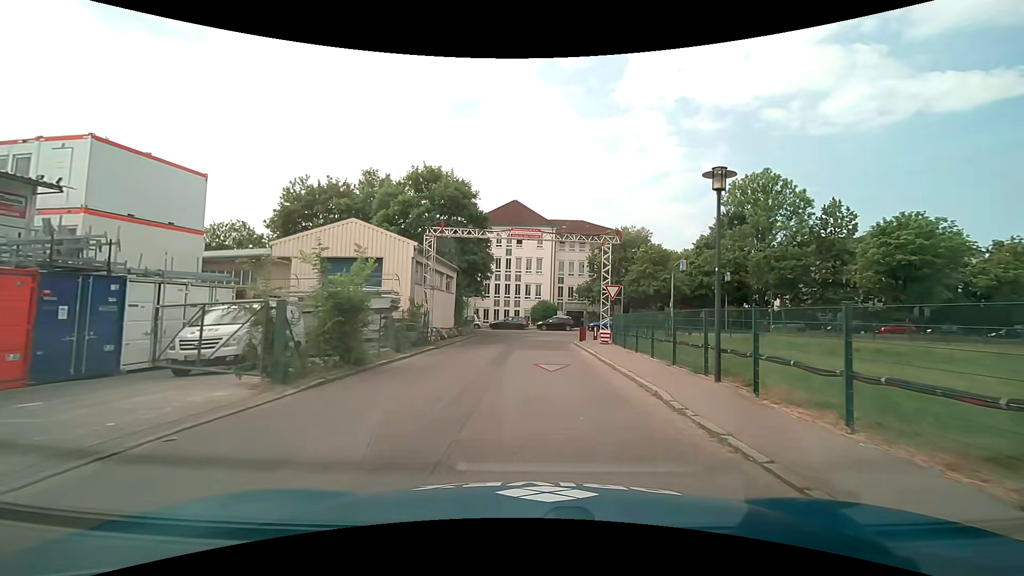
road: residential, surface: asphalt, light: Day
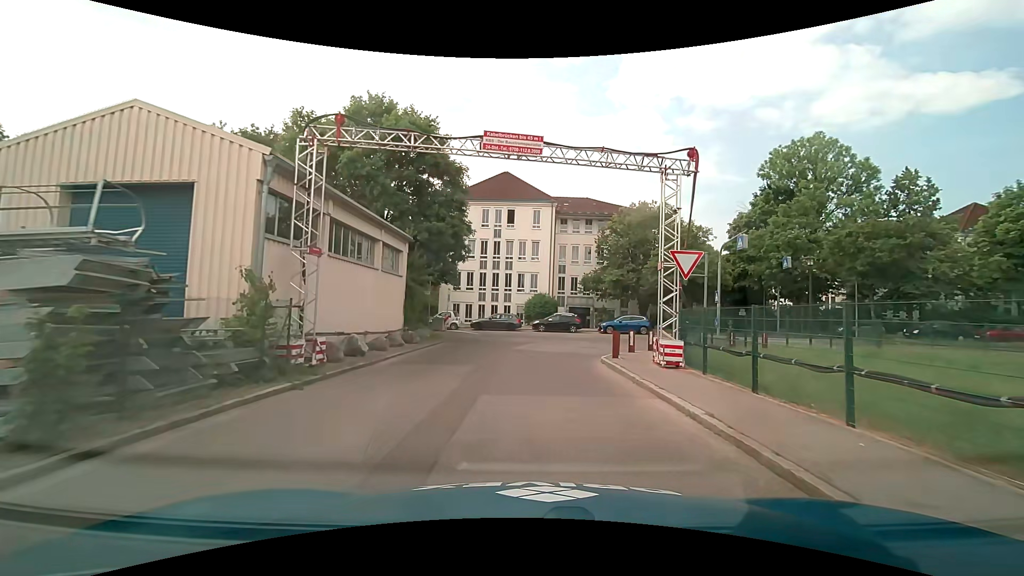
(+0.2, +12.6) m; +1°
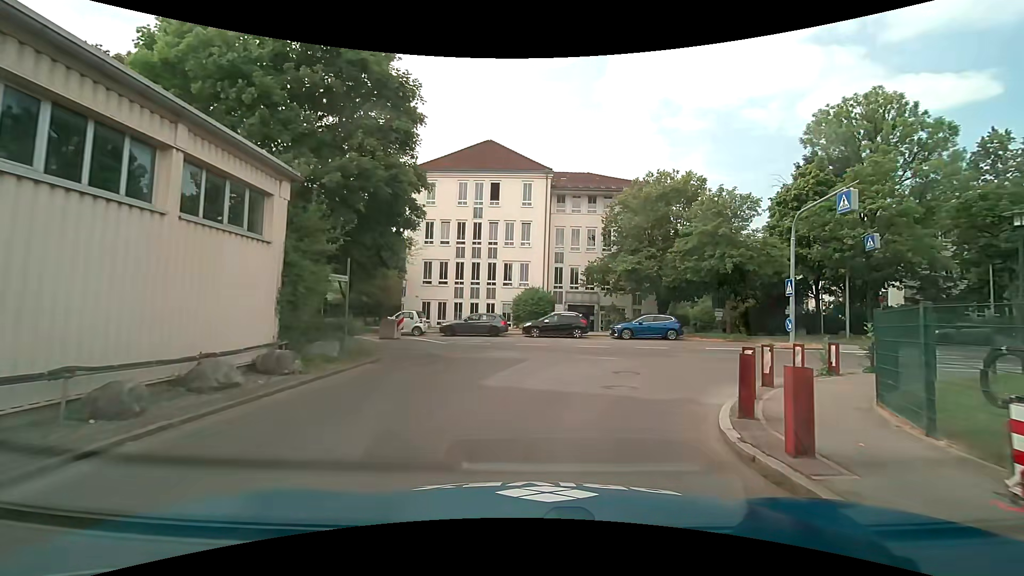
(+0.2, +10.4) m; +2°
